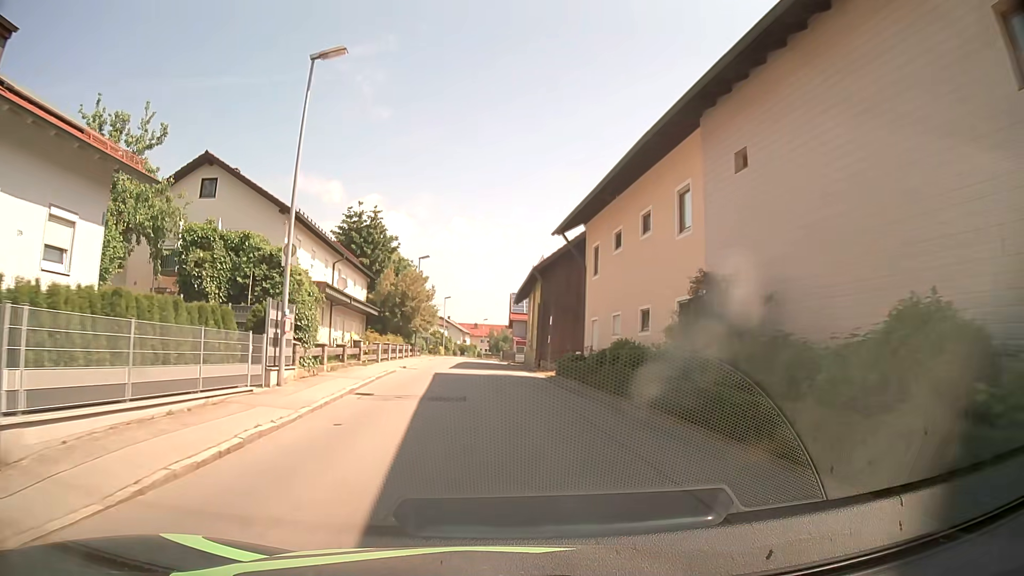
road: tertiary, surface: asphalt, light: Day
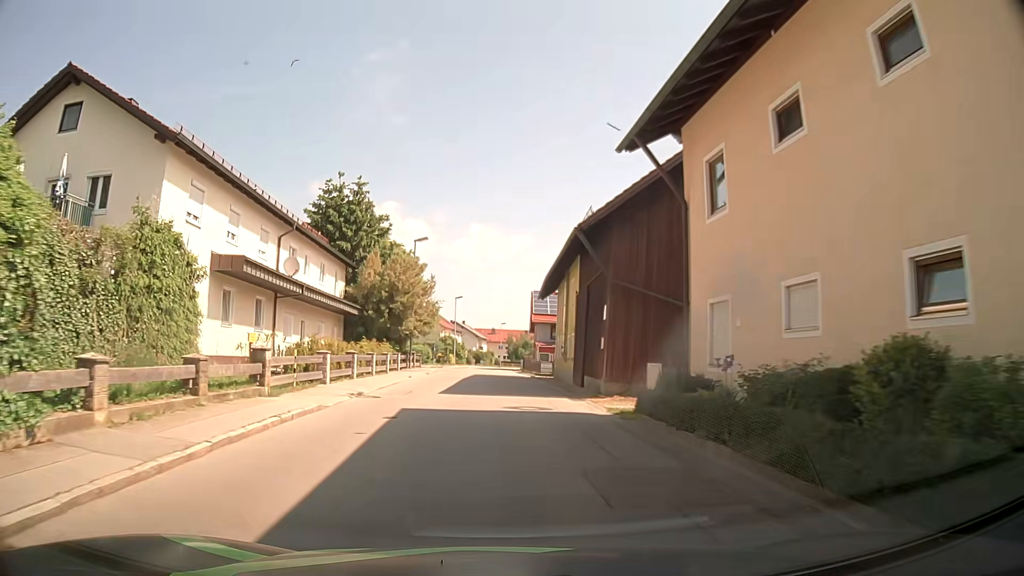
(-0.2, +12.8) m; -2°
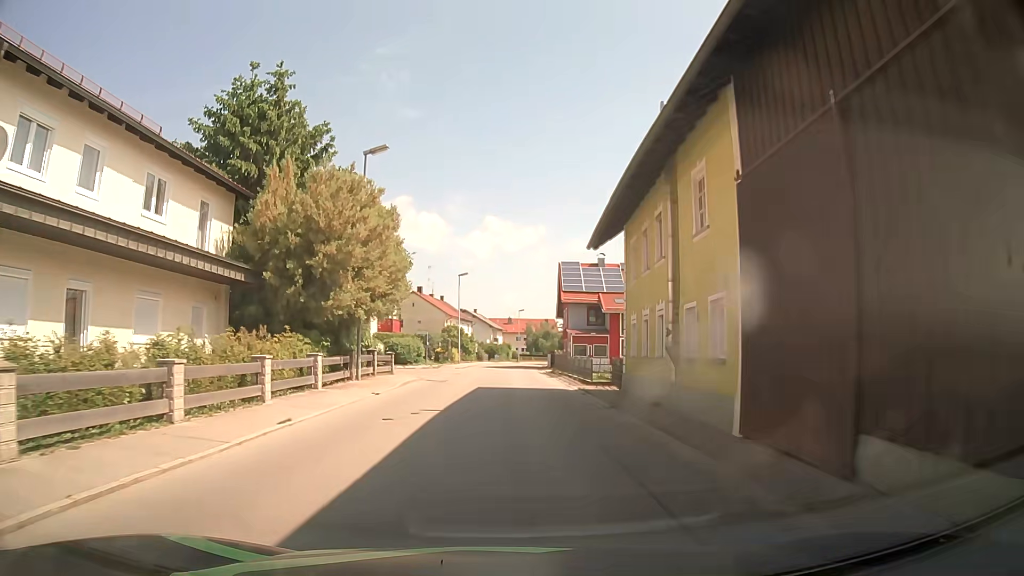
(-0.2, +19.1) m; -1°
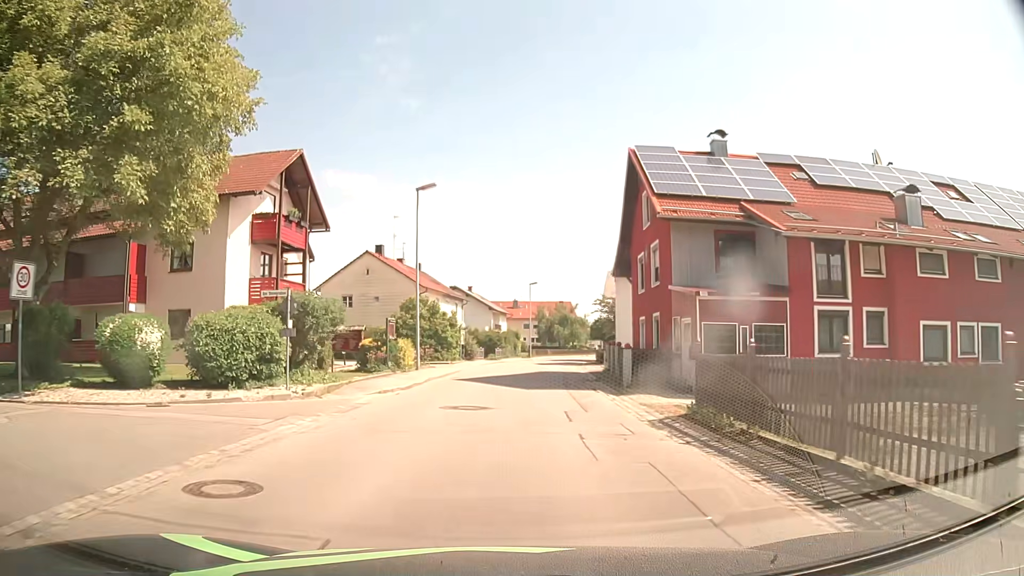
(-0.4, +32.0) m; -1°
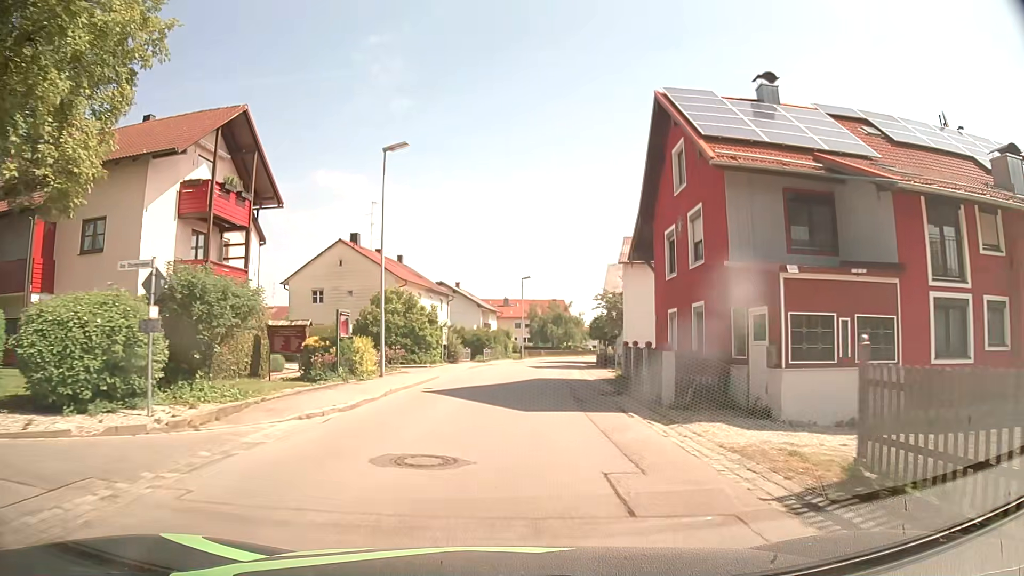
(0.0, +6.4) m; +1°
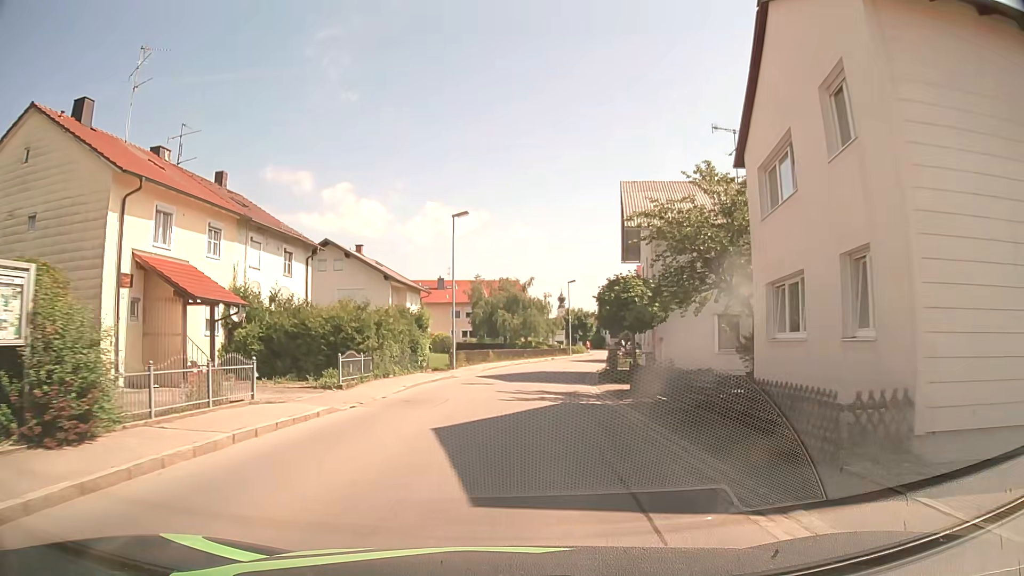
(+1.4, +32.1) m; +4°
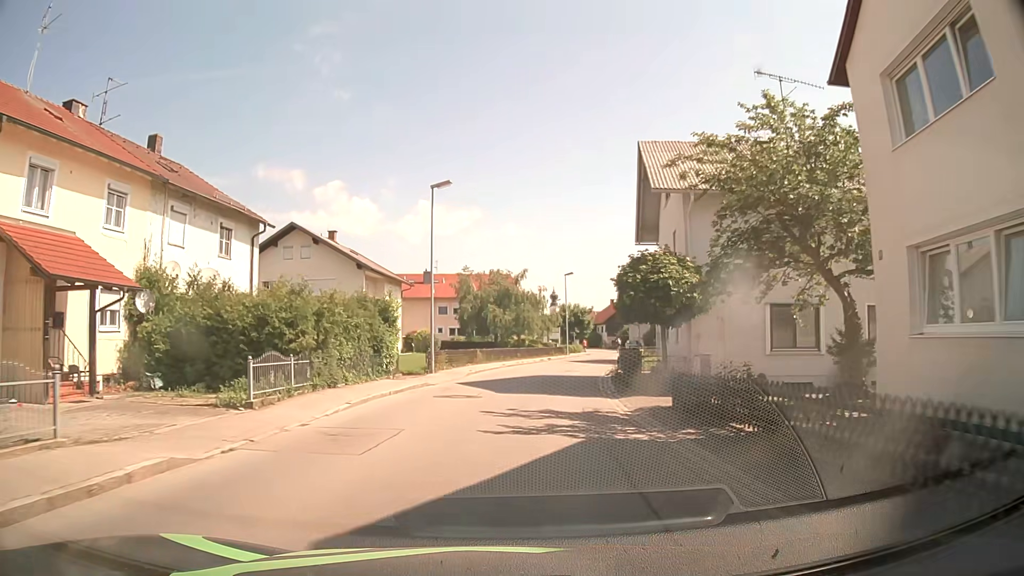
(0.0, +6.5) m; +1°
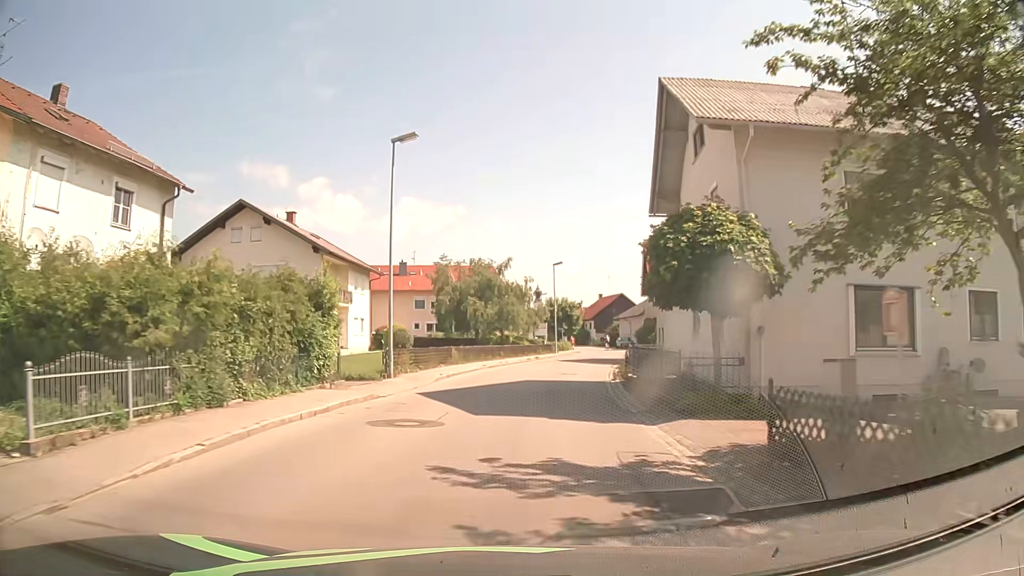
(+0.1, +6.5) m; +1°
(0, +10) (+1, +20) (+2, +30) (+4, +40) (+6, +49) (+9, +59) (+11, +69) (+12, +79) (+12, +89) (+12, +99) m
